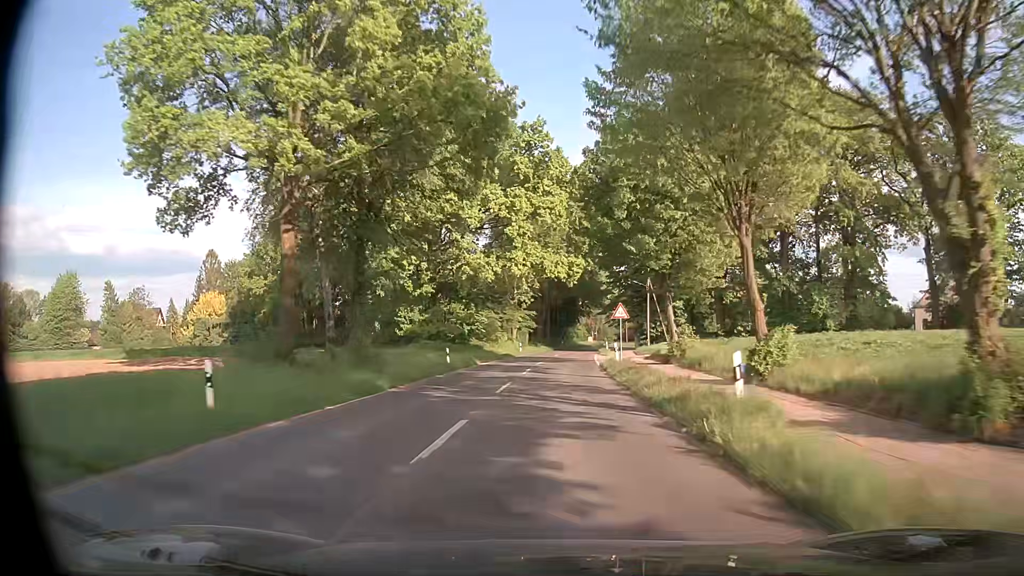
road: tertiary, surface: asphalt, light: Day
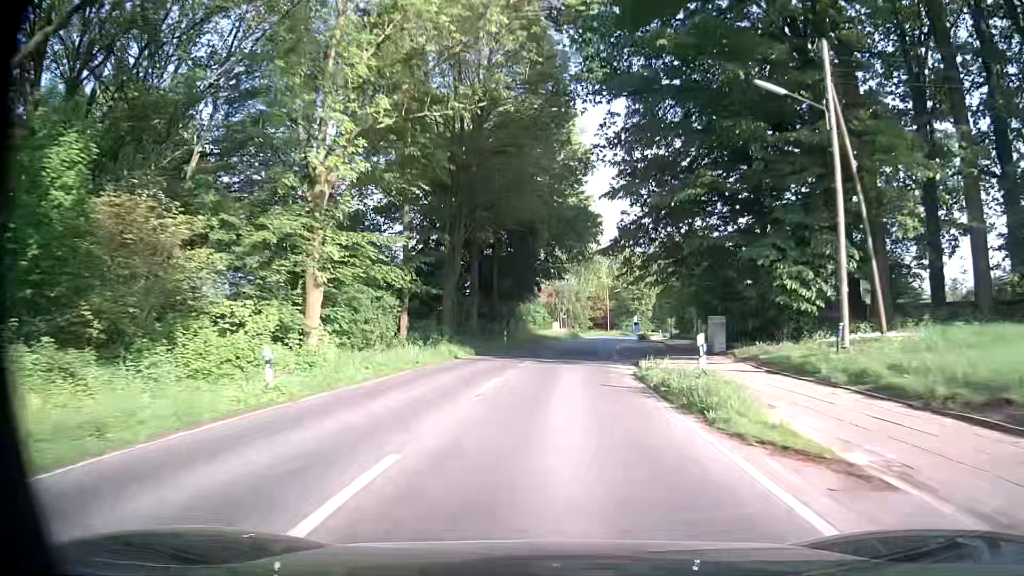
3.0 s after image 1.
(+2.4, +54.0) m; +4°
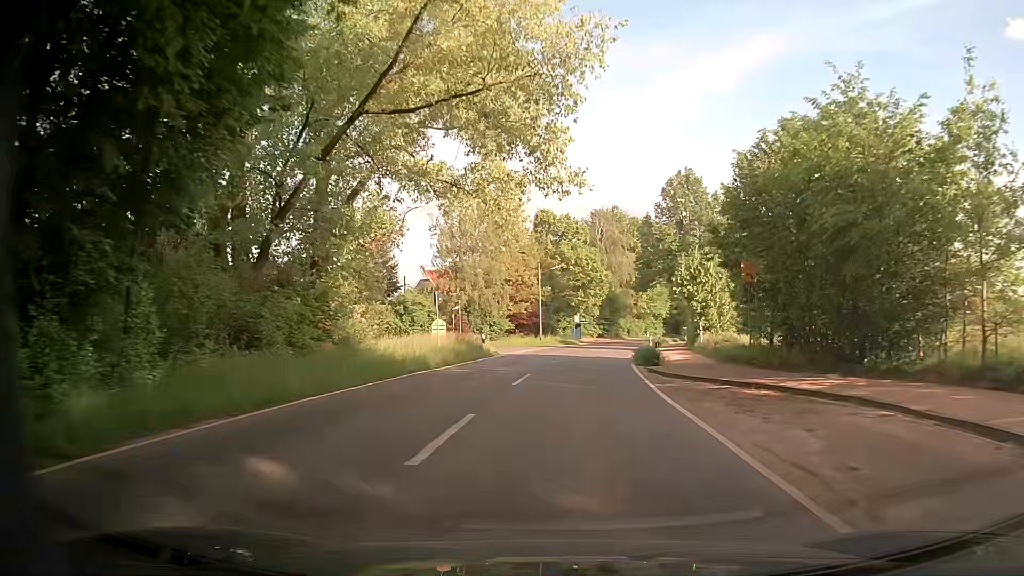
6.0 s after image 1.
(+2.0, +45.4) m; +6°
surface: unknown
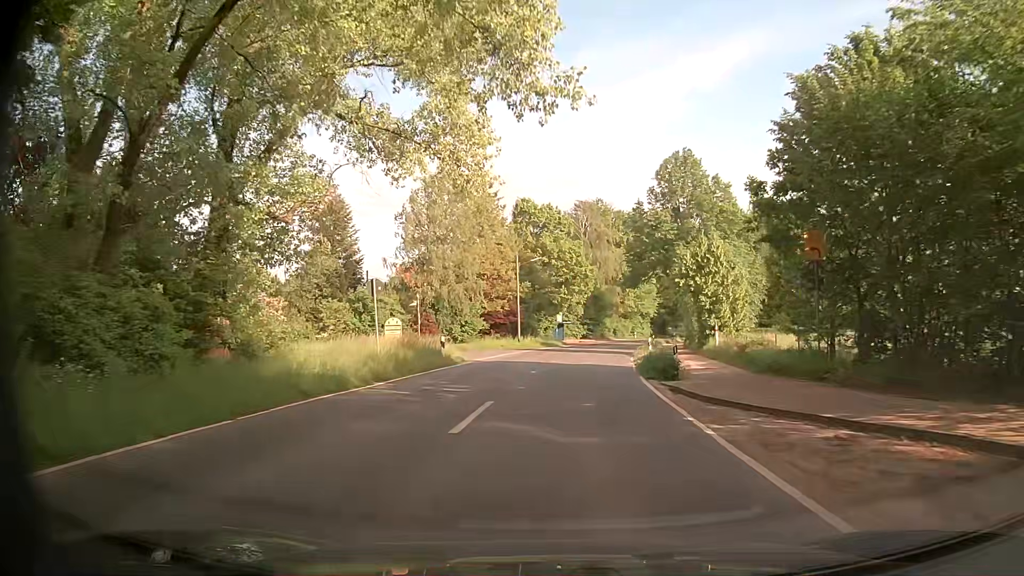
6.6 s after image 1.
(+0.2, +7.6) m; +2°
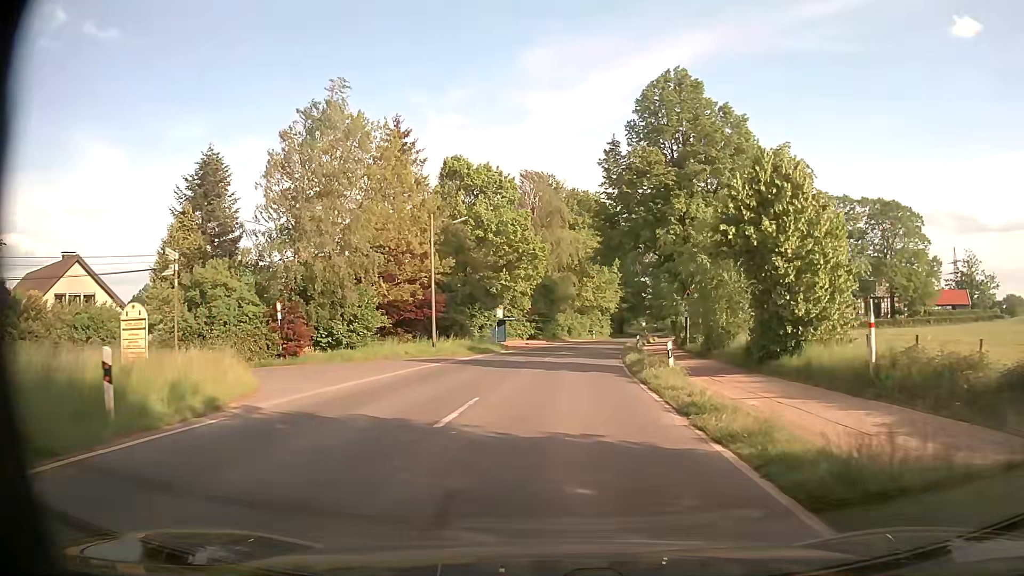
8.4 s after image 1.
(+0.7, +19.2) m; +4°
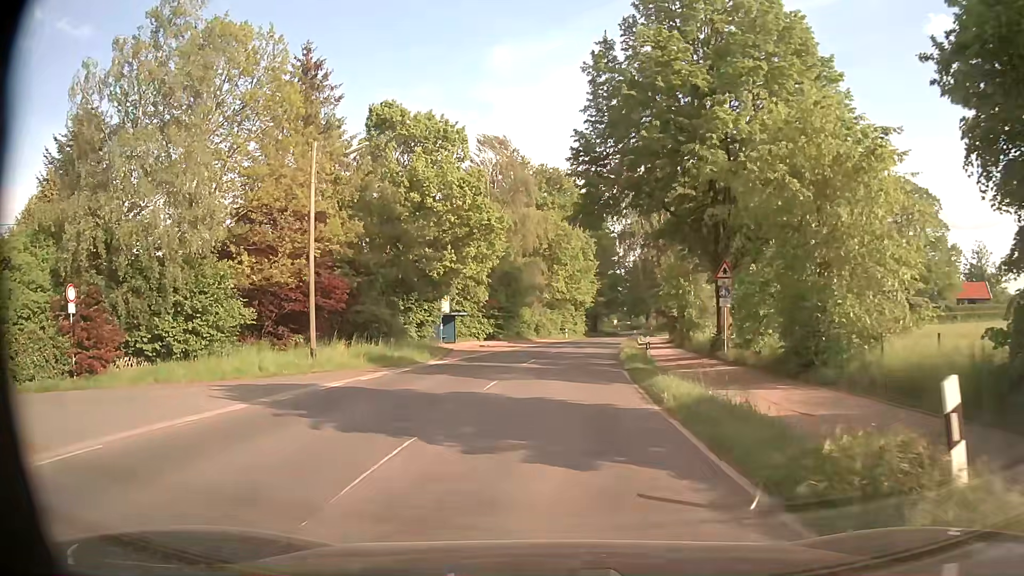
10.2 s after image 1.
(+0.6, +14.5) m; +3°
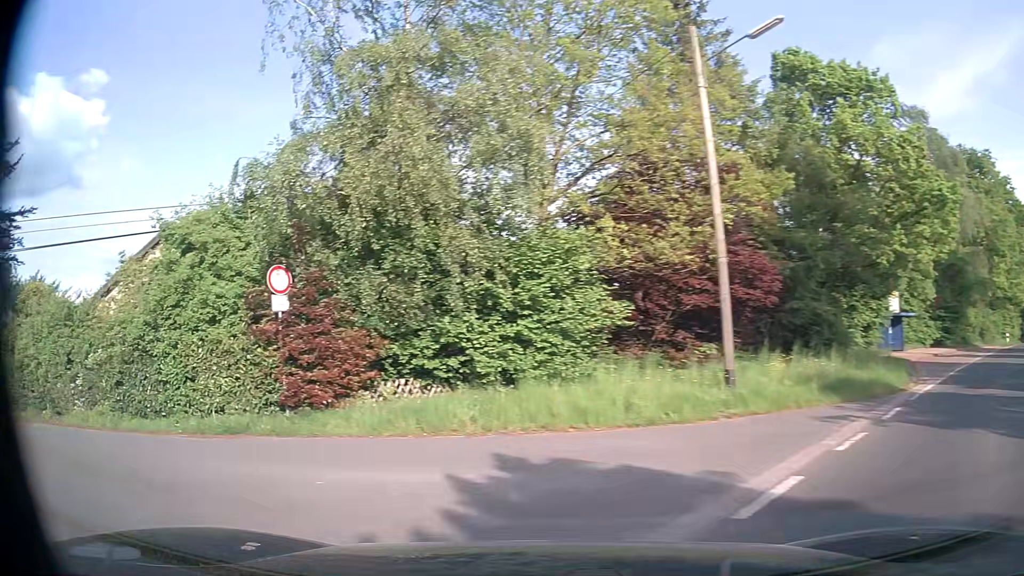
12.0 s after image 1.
(-1.8, +9.6) m; -34°
